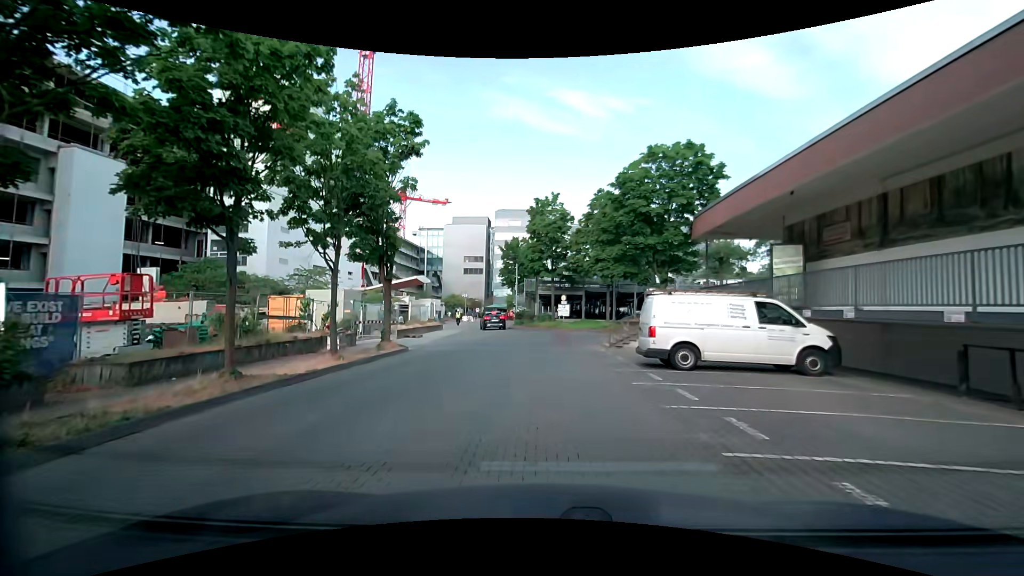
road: service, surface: paving_stones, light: Day
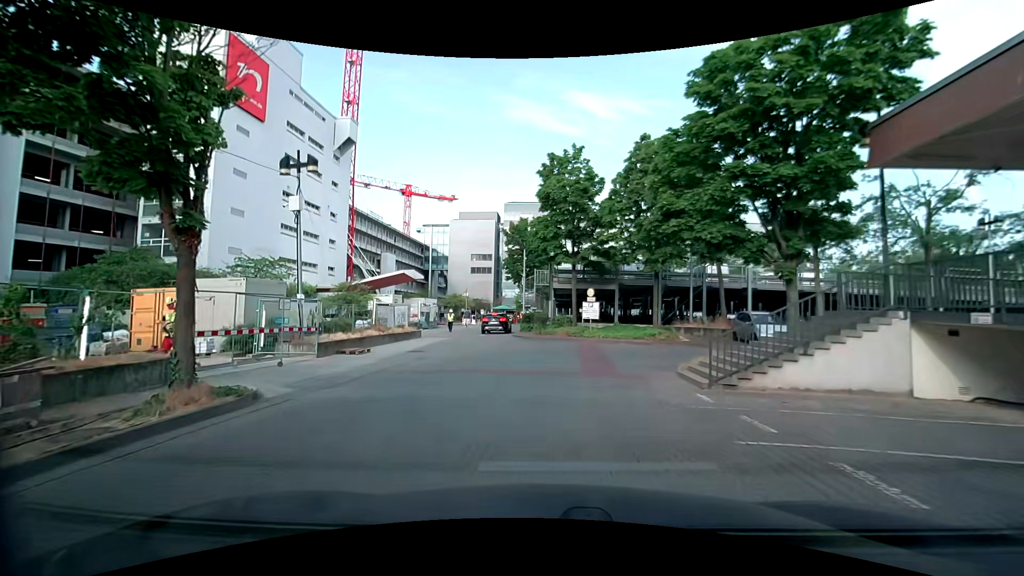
(-0.2, +11.7) m; -2°
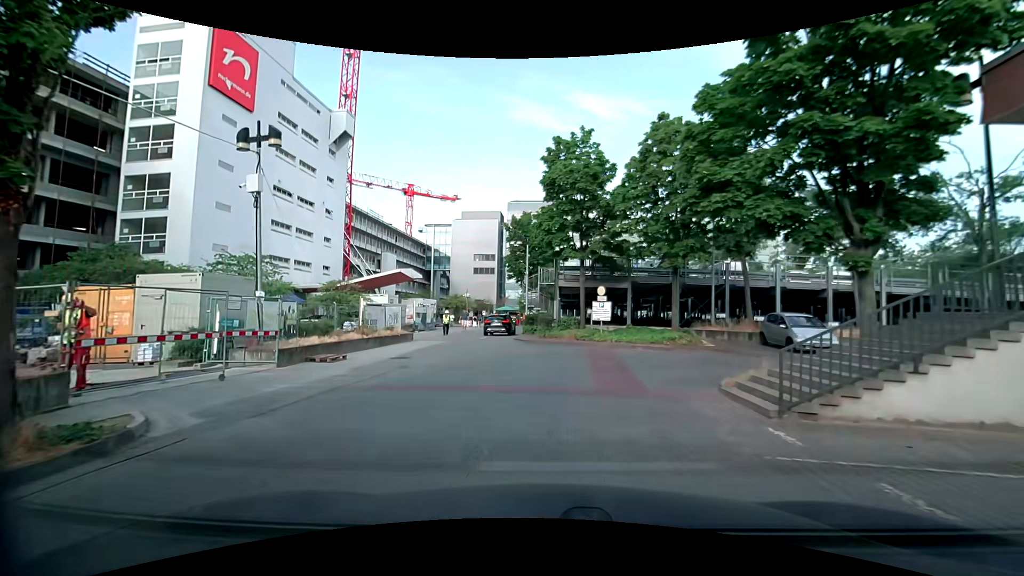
(0.0, +2.9) m; -1°
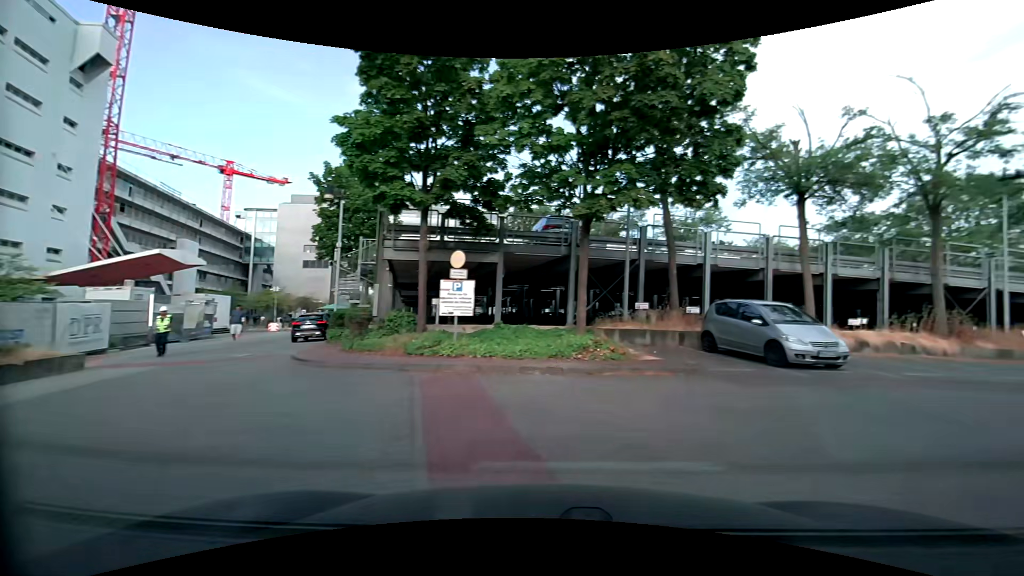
(+0.5, +11.3) m; +17°
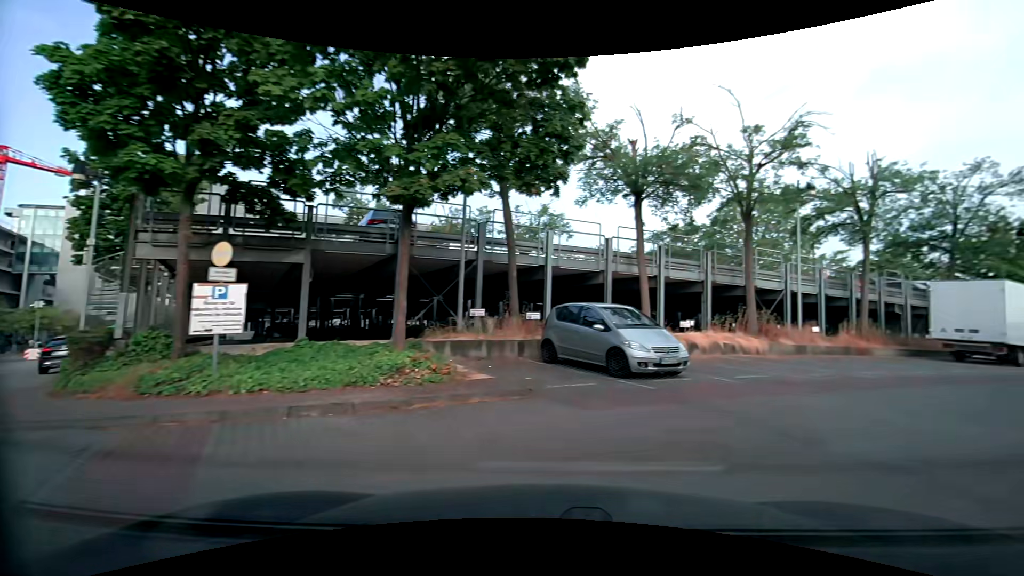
(+0.4, +2.7) m; +15°
